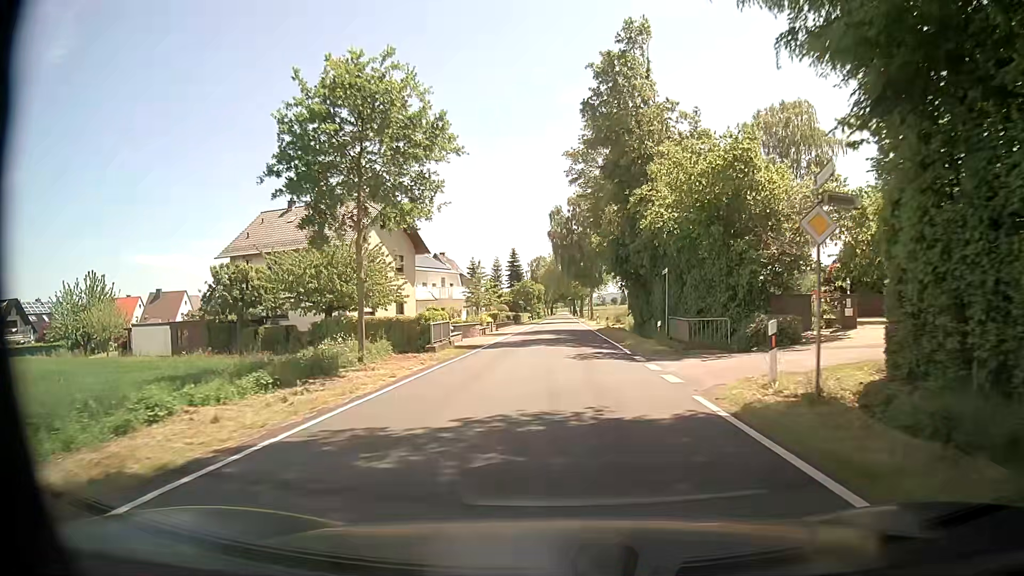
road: tertiary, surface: asphalt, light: Day
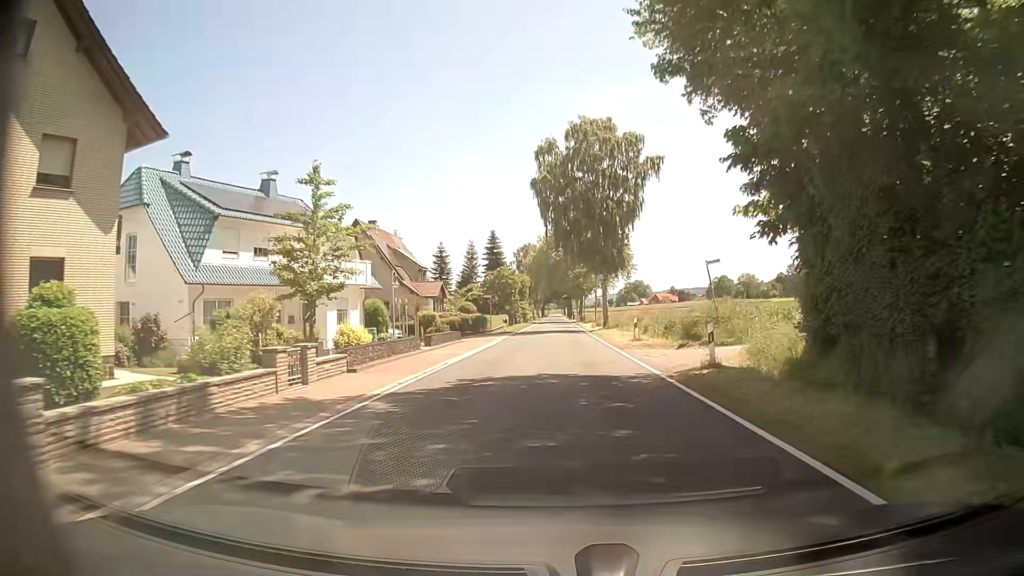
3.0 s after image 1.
(-0.2, +36.3) m; 0°
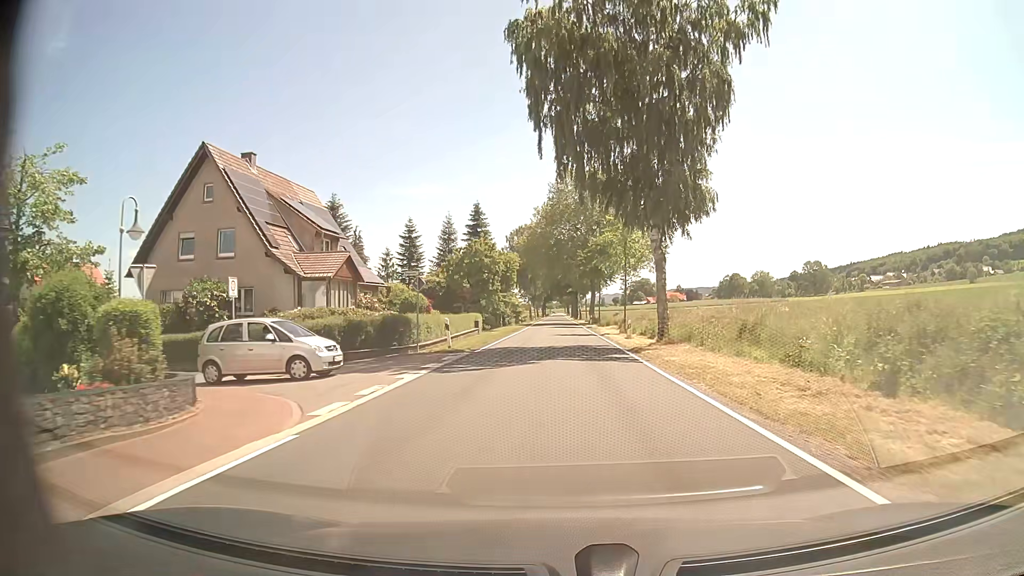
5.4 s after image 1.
(+0.1, +29.2) m; 0°
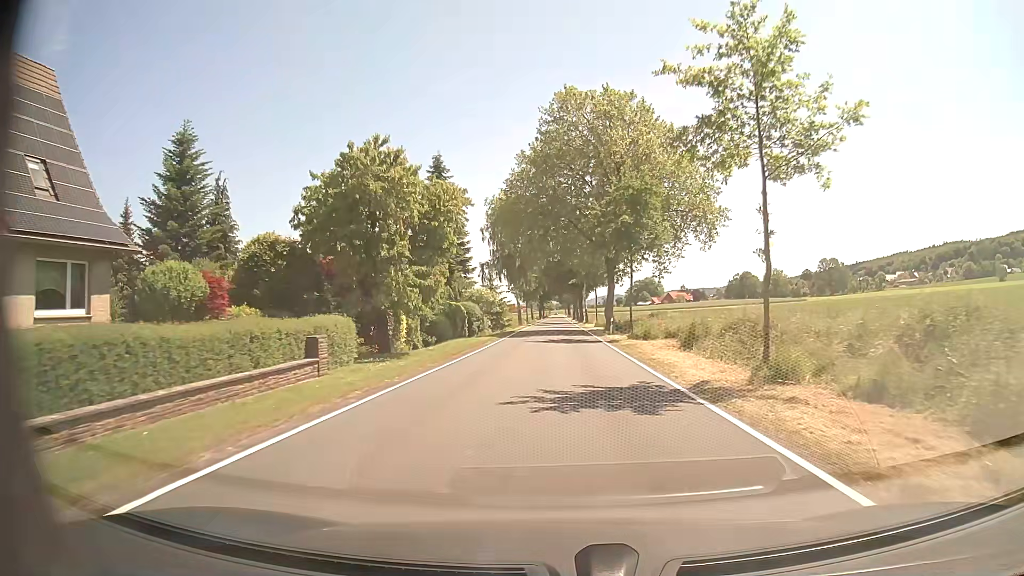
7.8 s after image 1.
(+0.3, +30.2) m; 0°
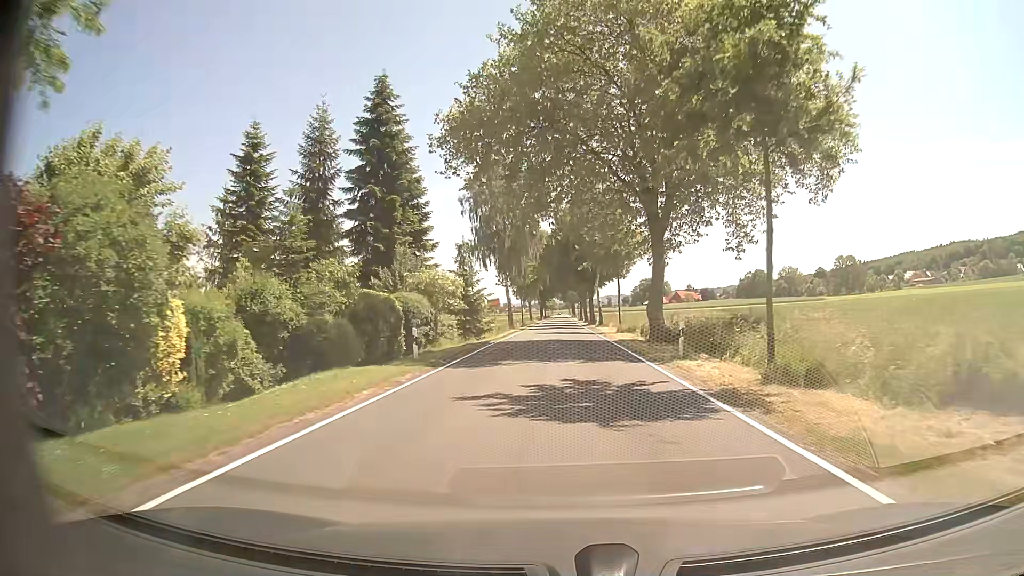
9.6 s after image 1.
(0.0, +22.8) m; 0°
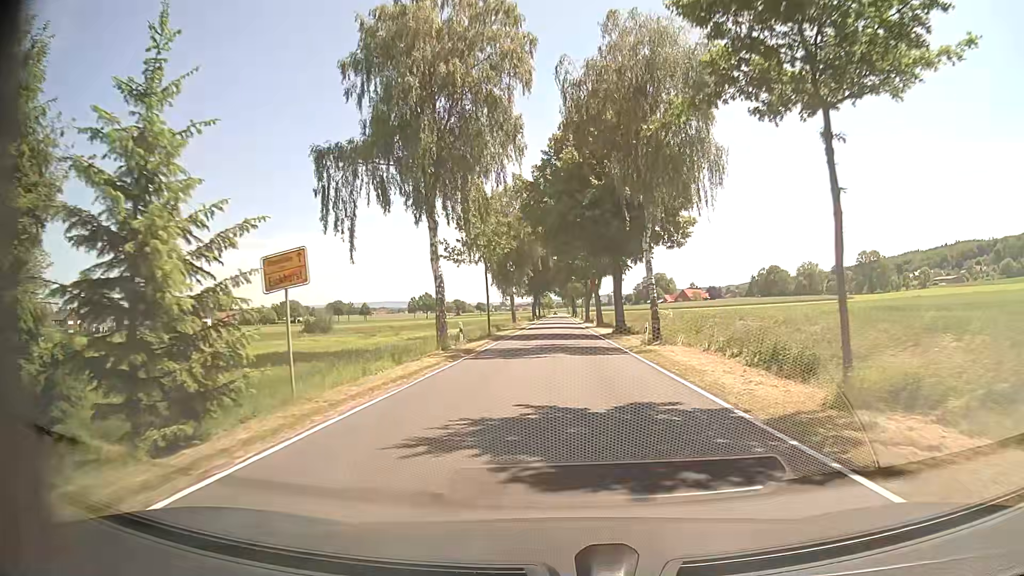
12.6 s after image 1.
(-0.1, +38.0) m; 0°
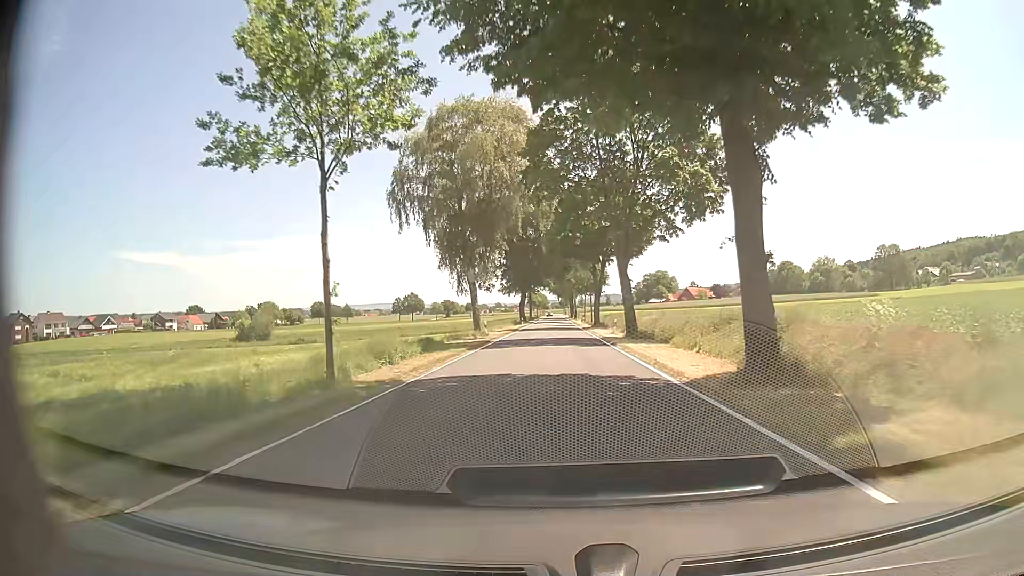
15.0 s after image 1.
(-0.1, +30.5) m; 0°
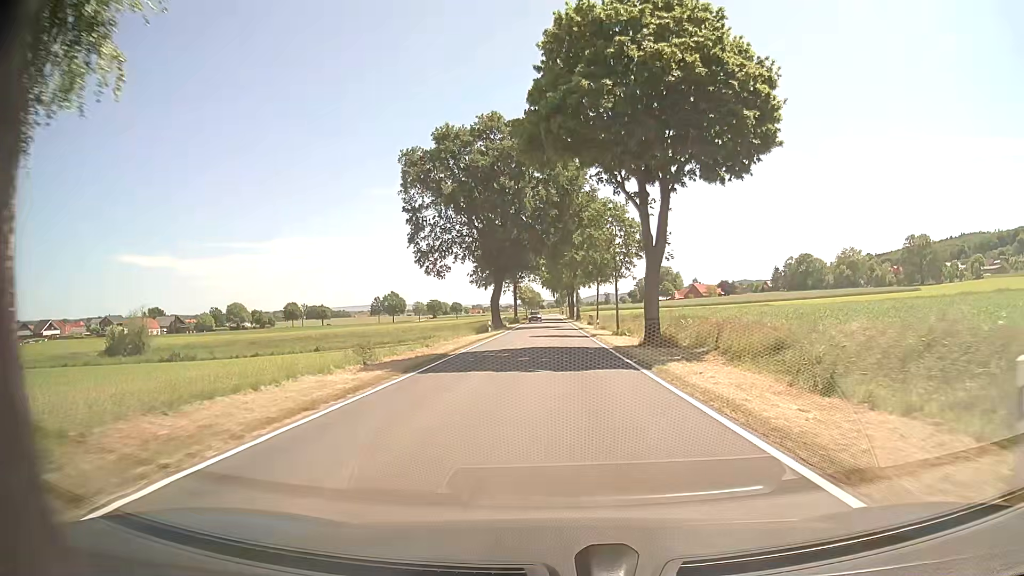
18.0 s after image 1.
(+0.2, +38.1) m; +1°
(0, +10) (0, +20) (0, +30) (0, +40) (0, +50) (0, +60) (-1, +70) (-1, +80) (-1, +90) (-1, +100) m
